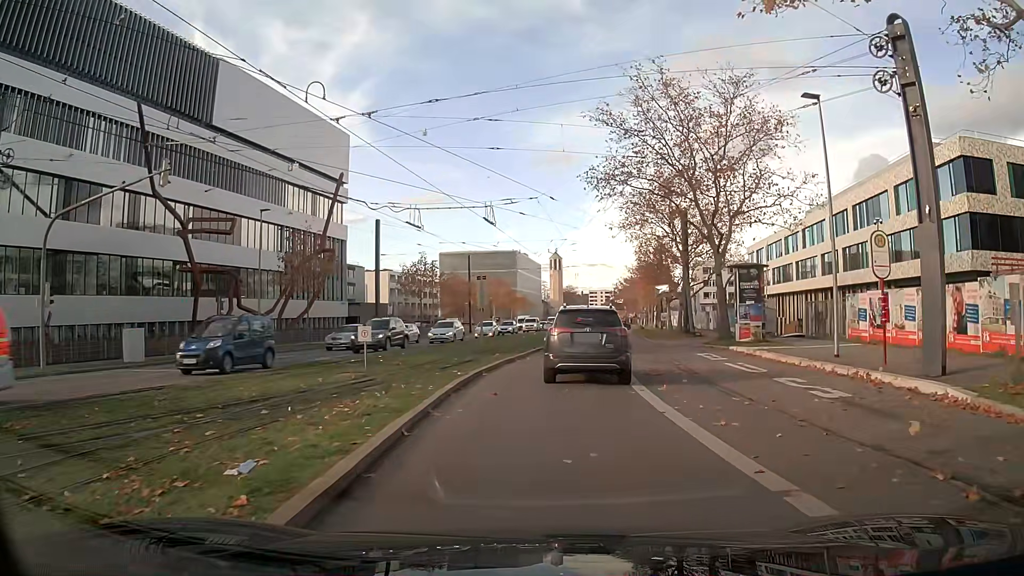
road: secondary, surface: asphalt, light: Day
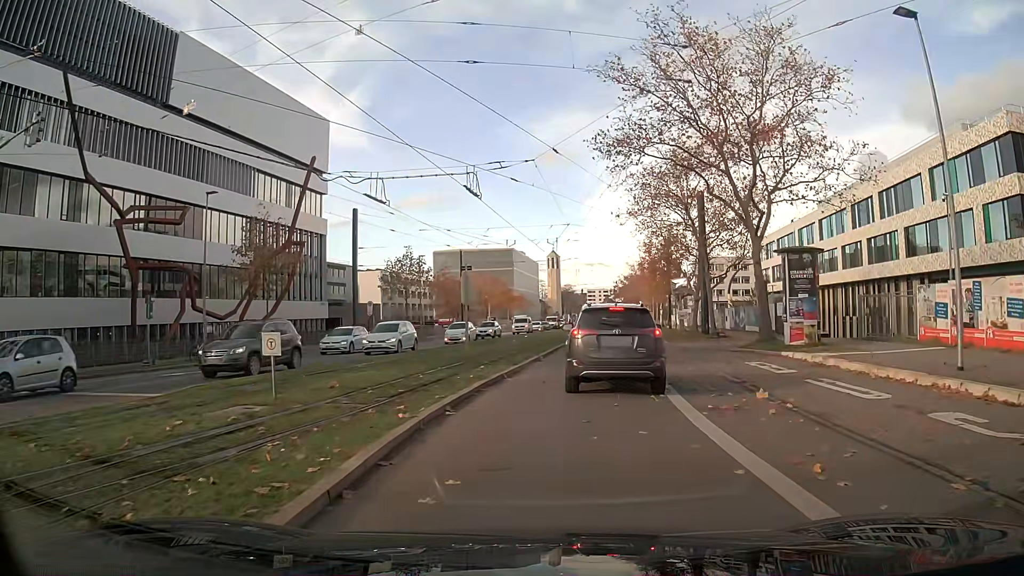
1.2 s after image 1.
(0.0, +6.6) m; +1°
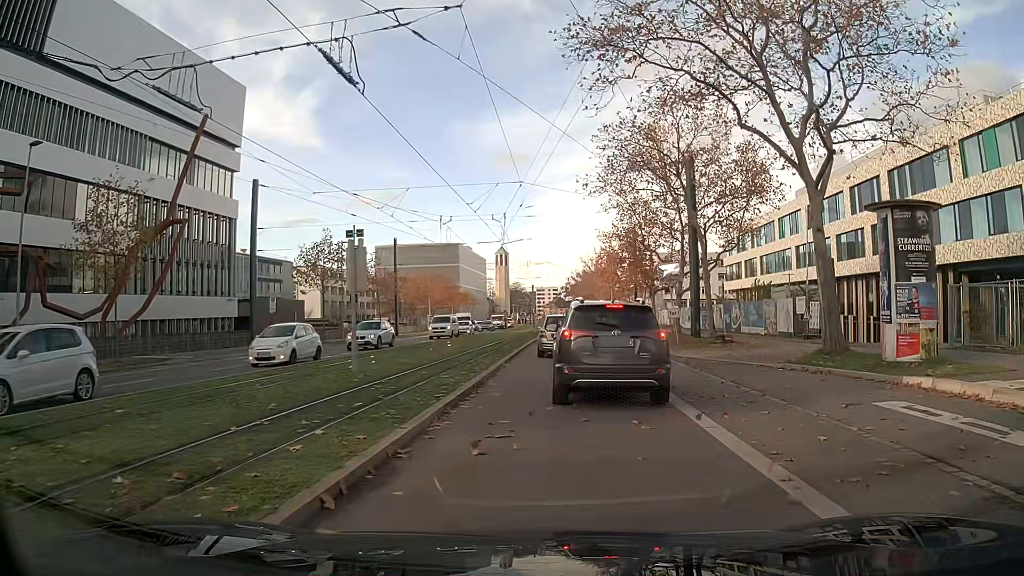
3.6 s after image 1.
(+0.3, +10.9) m; +4°
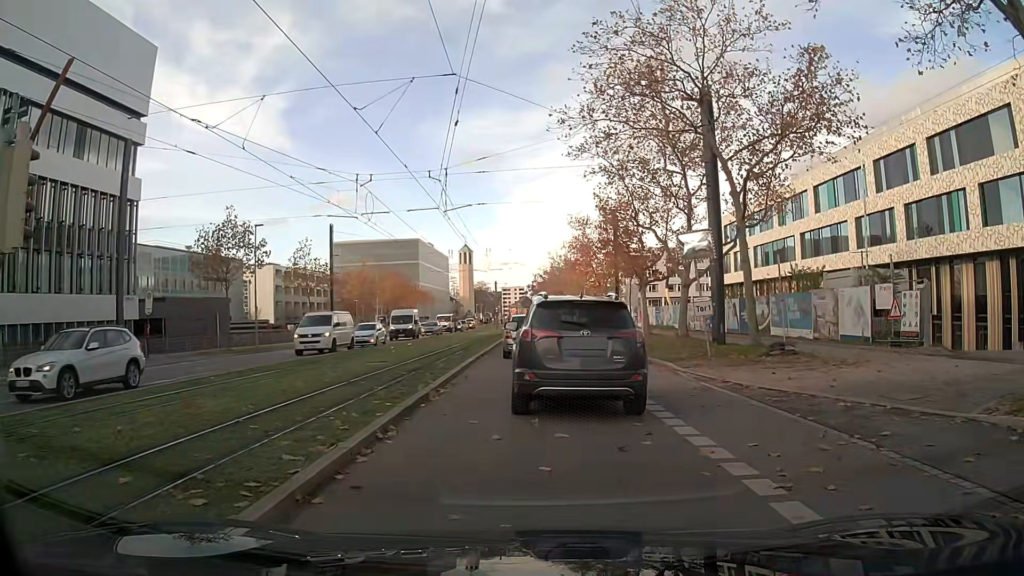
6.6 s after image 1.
(+0.5, +11.4) m; +3°
